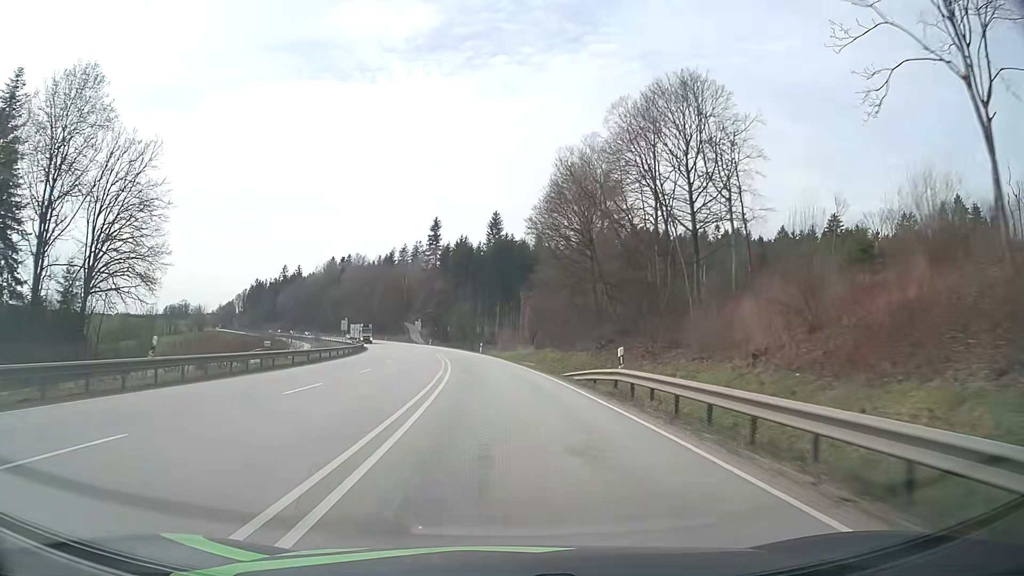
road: primary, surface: asphalt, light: Day
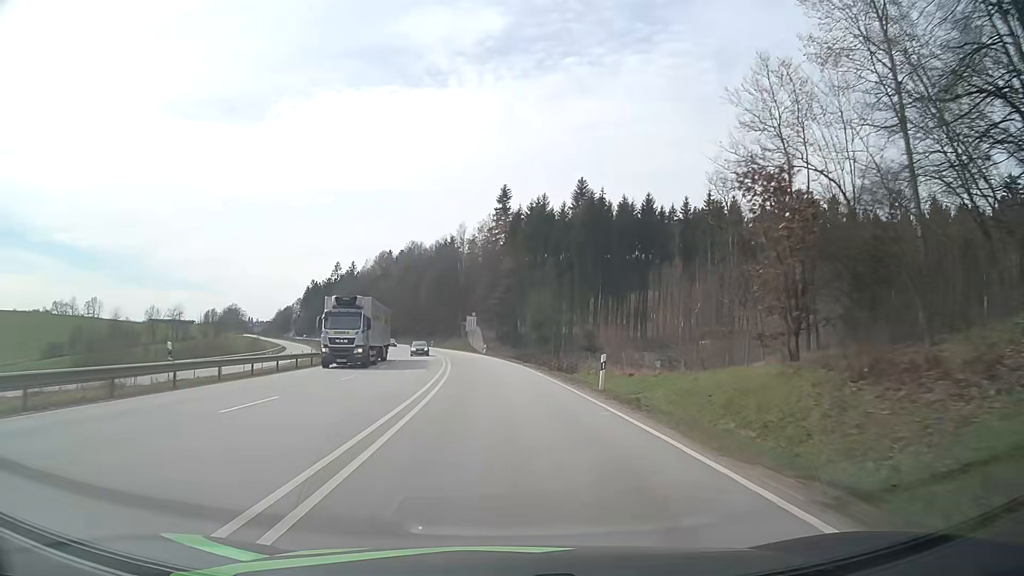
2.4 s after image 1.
(-2.9, +52.2) m; -7°
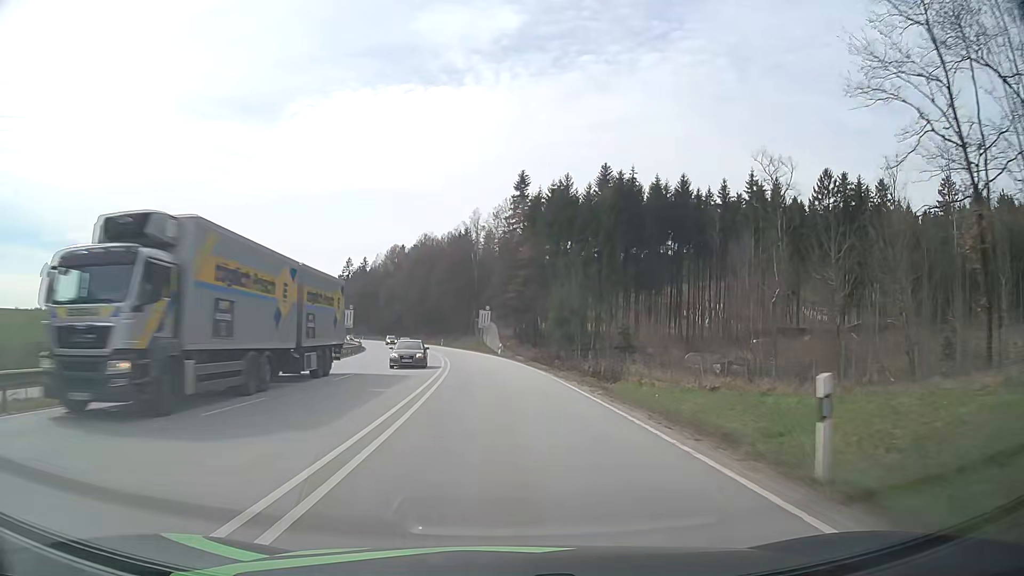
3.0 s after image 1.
(-0.1, +13.1) m; -1°
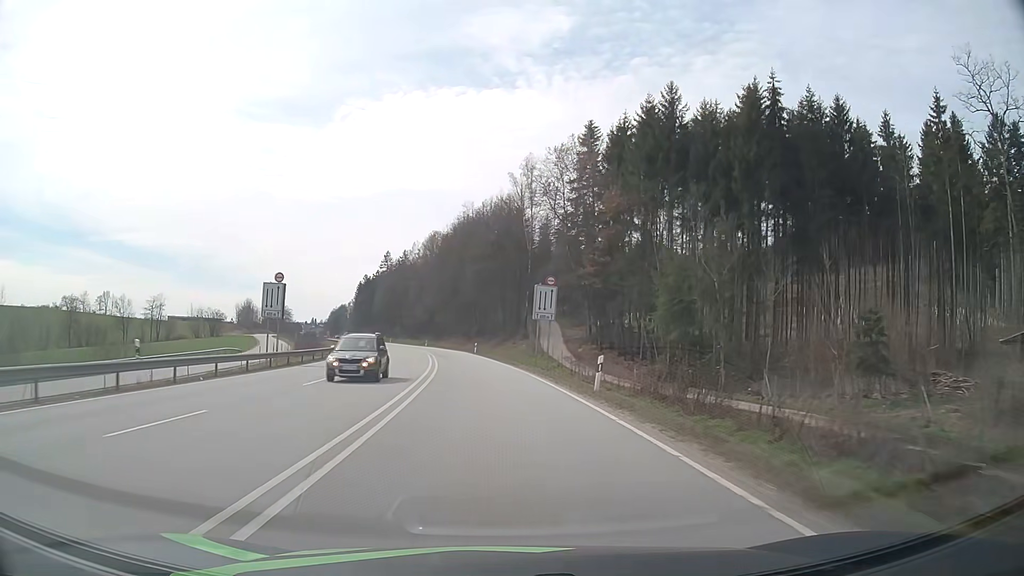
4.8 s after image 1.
(-1.4, +39.2) m; -4°
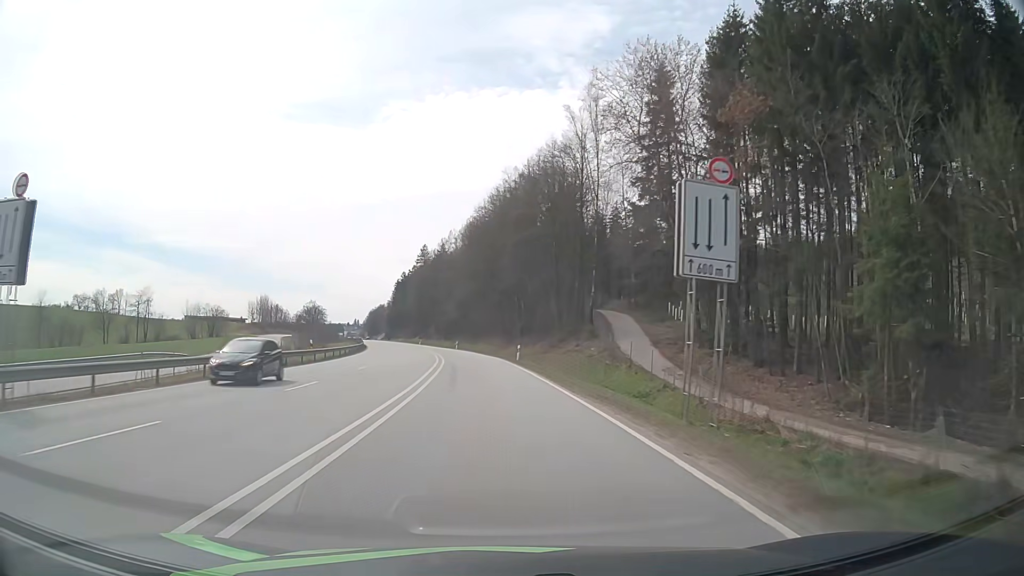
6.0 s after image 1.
(-0.9, +26.2) m; -4°
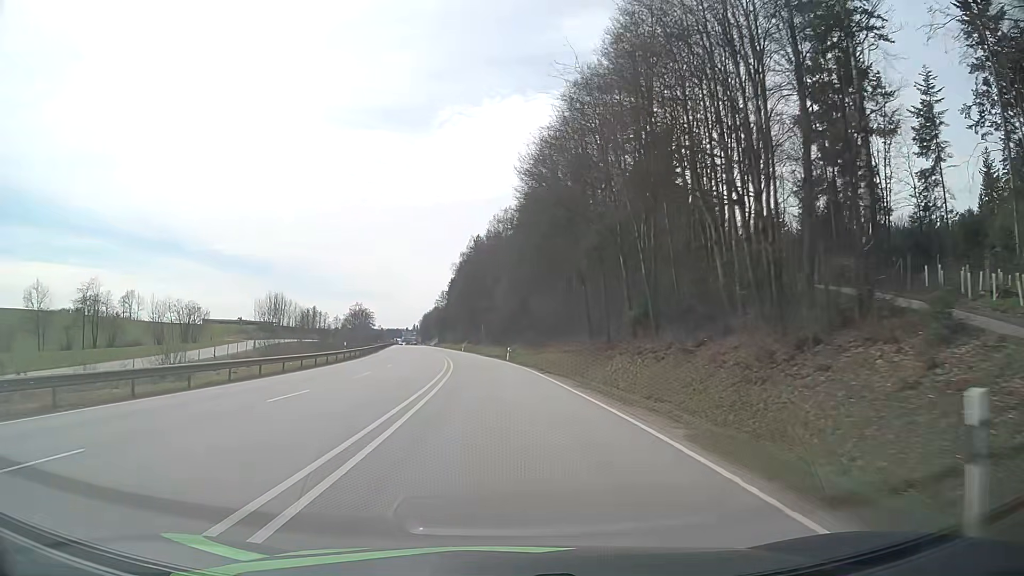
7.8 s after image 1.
(-1.8, +39.3) m; -5°
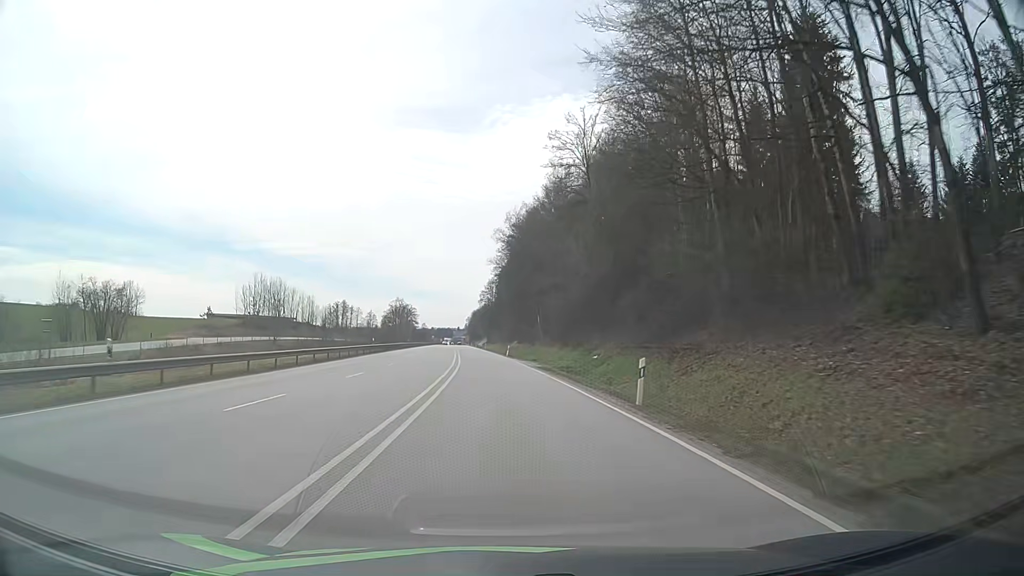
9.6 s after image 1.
(-1.4, +39.4) m; -4°
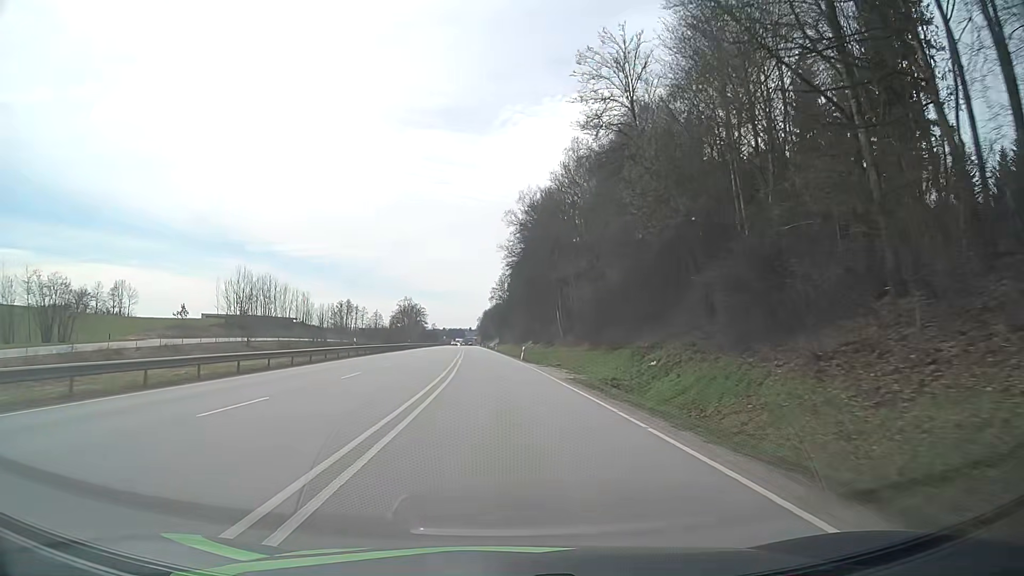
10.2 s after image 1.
(-0.1, +13.2) m; -1°
(0, +10) (0, +20) (-1, +30) (-1, +40) (-1, +50) (-2, +60) (-3, +70) (-3, +80) (-4, +90) (-5, +100) m
